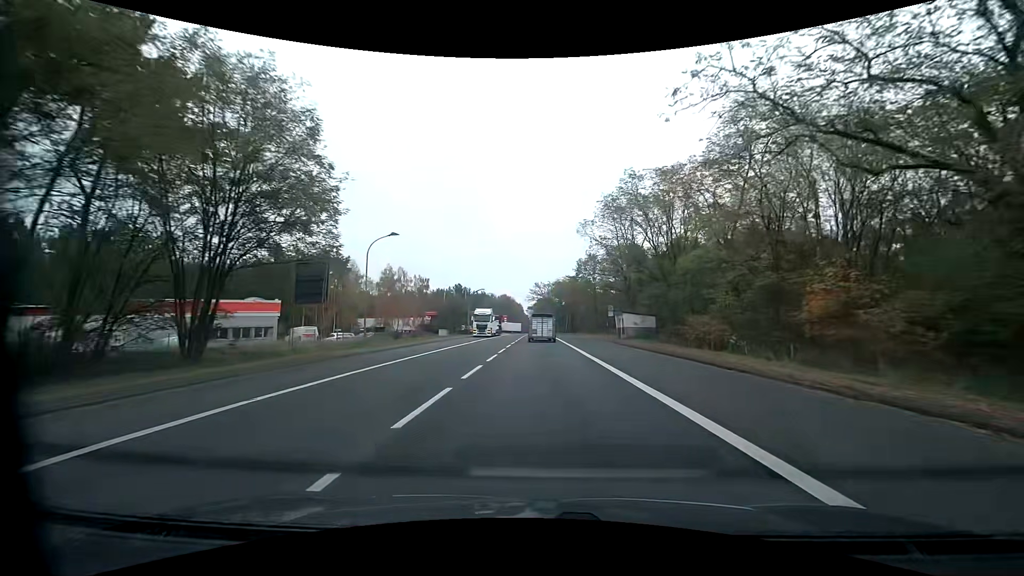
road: primary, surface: asphalt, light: Day
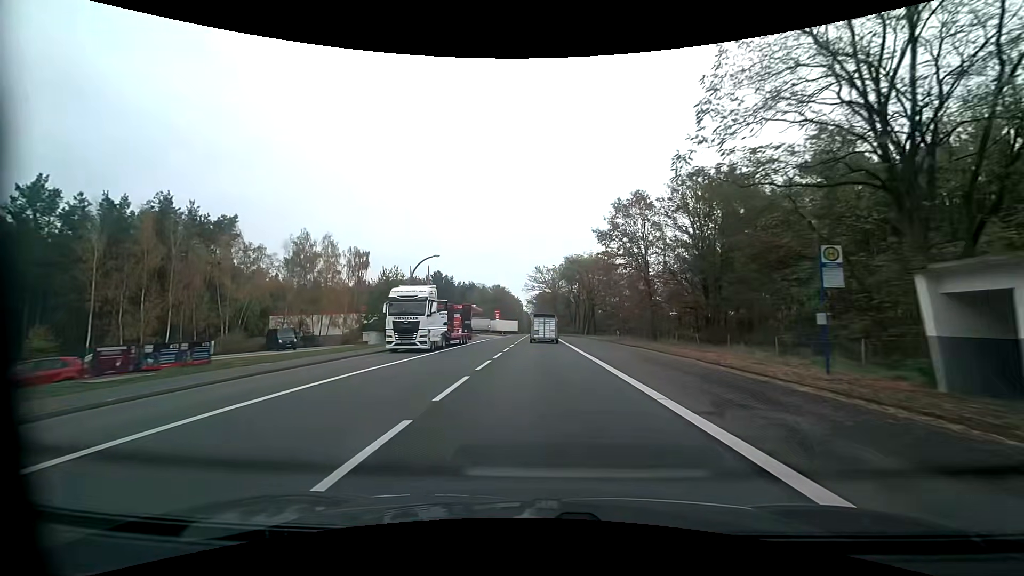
(0.0, +39.5) m; 0°
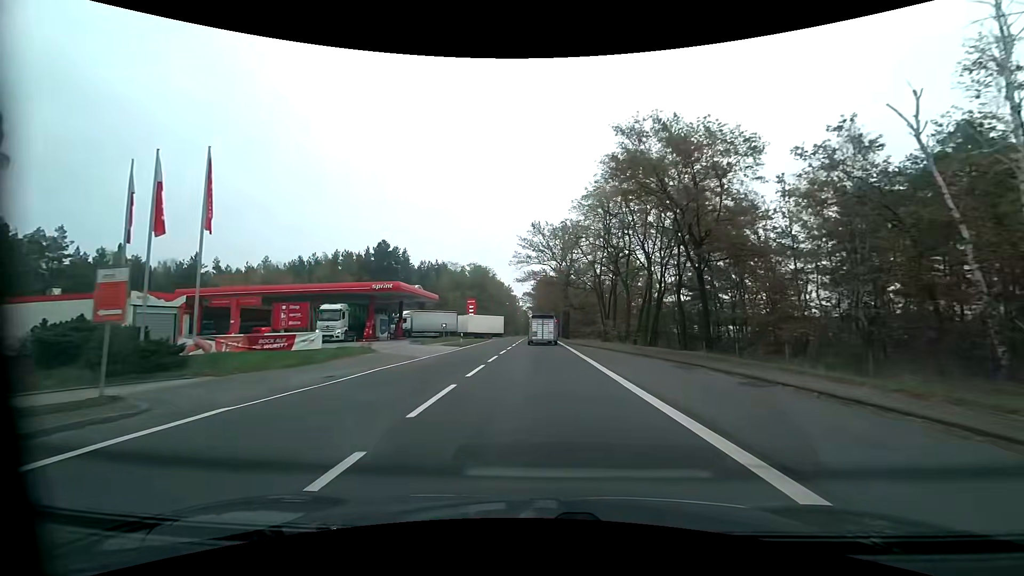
(+0.3, +49.4) m; 0°
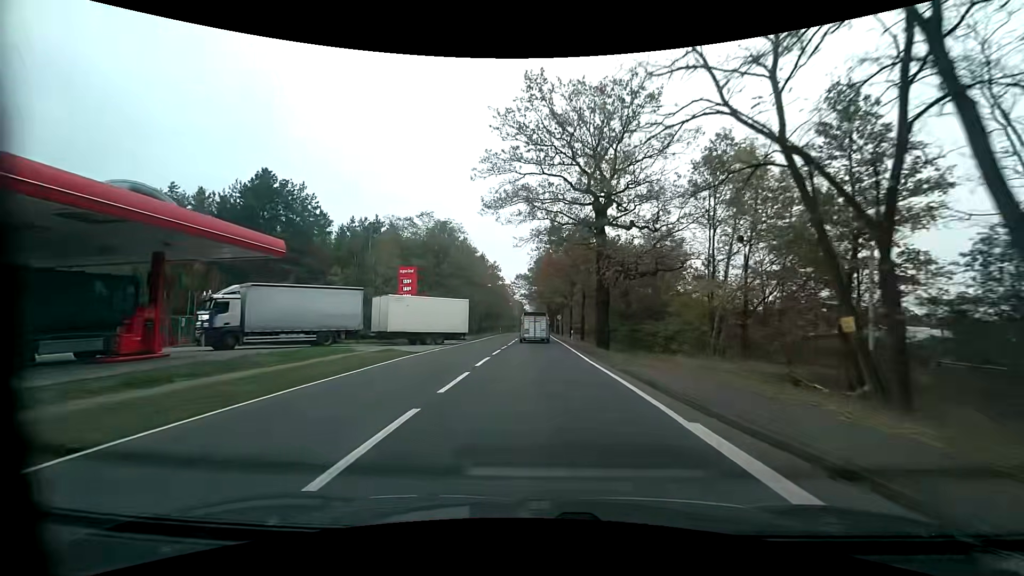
(0.0, +39.8) m; 0°
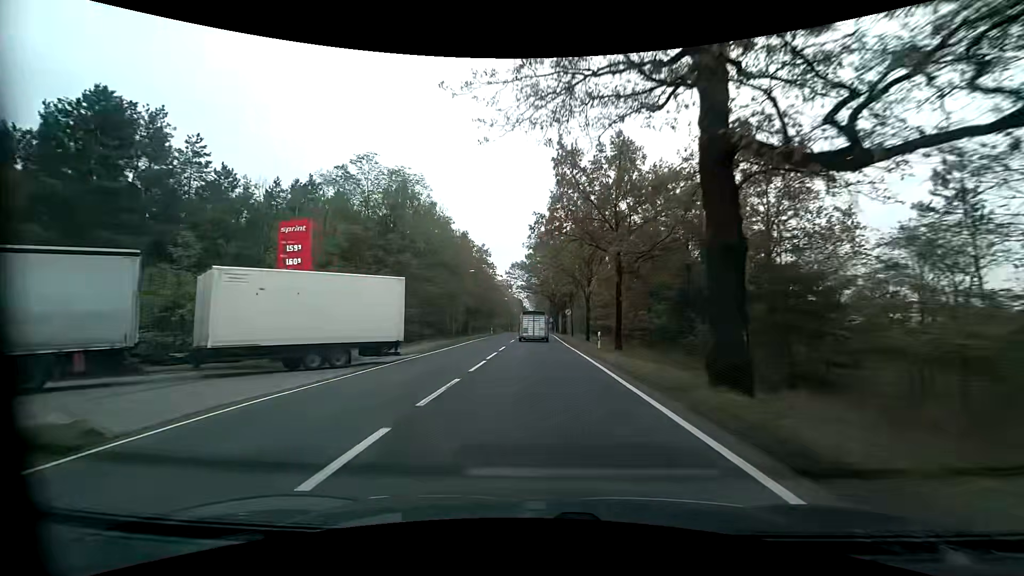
(+0.1, +19.7) m; 0°
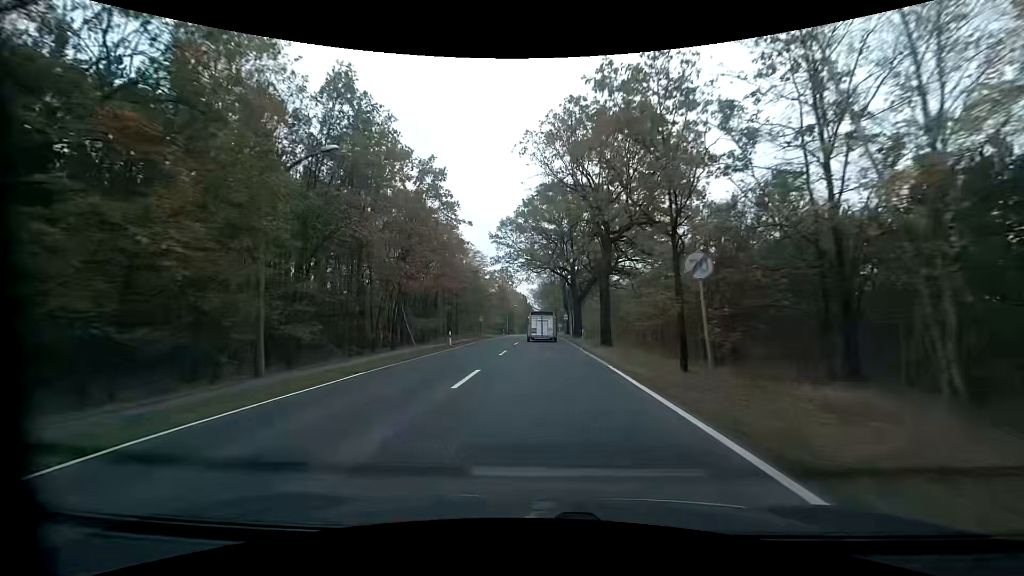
(-0.1, +39.8) m; -1°
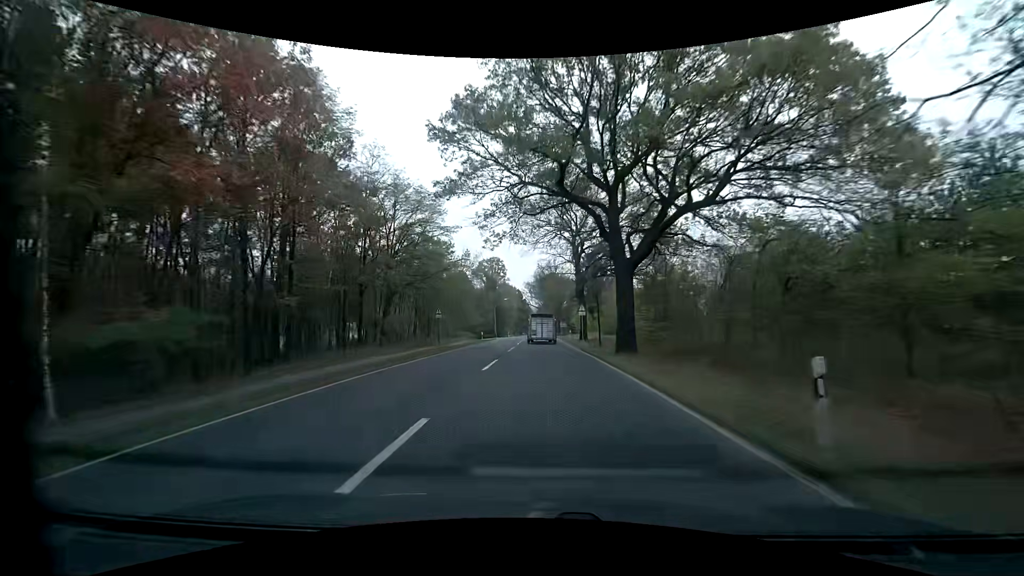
(+0.1, +30.6) m; 0°
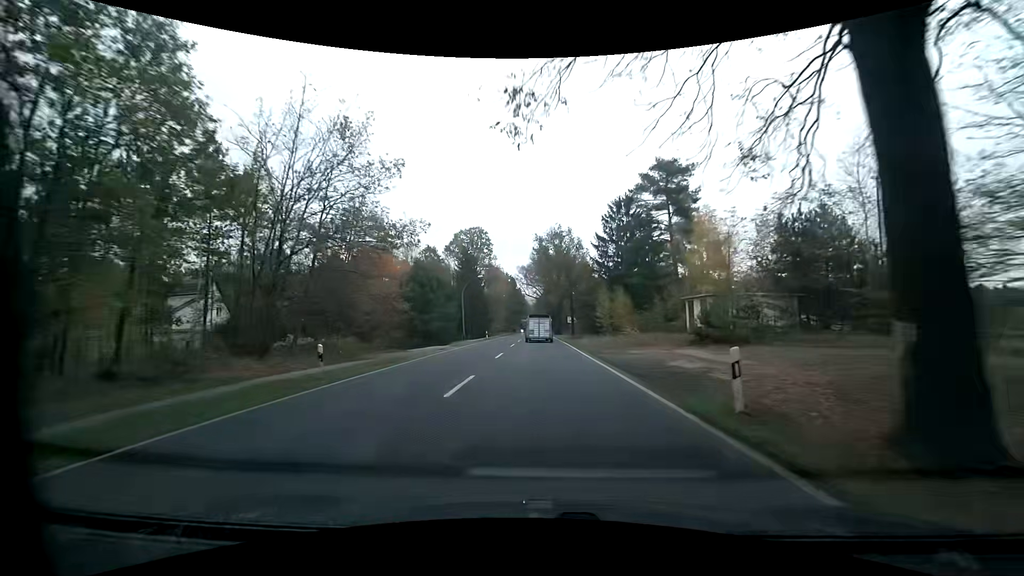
(+0.3, +41.4) m; +1°
(0, +10) (0, +20) (0, +30) (0, +40) (0, +50) (0, +60) (0, +70) (0, +80) (-1, +90) (-1, +100) m
